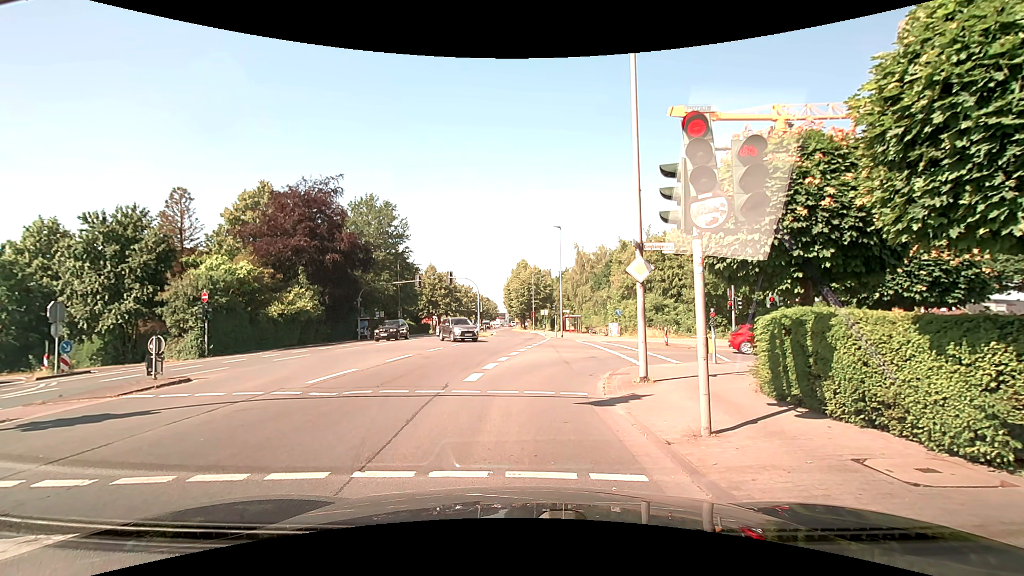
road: secondary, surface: asphalt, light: Day
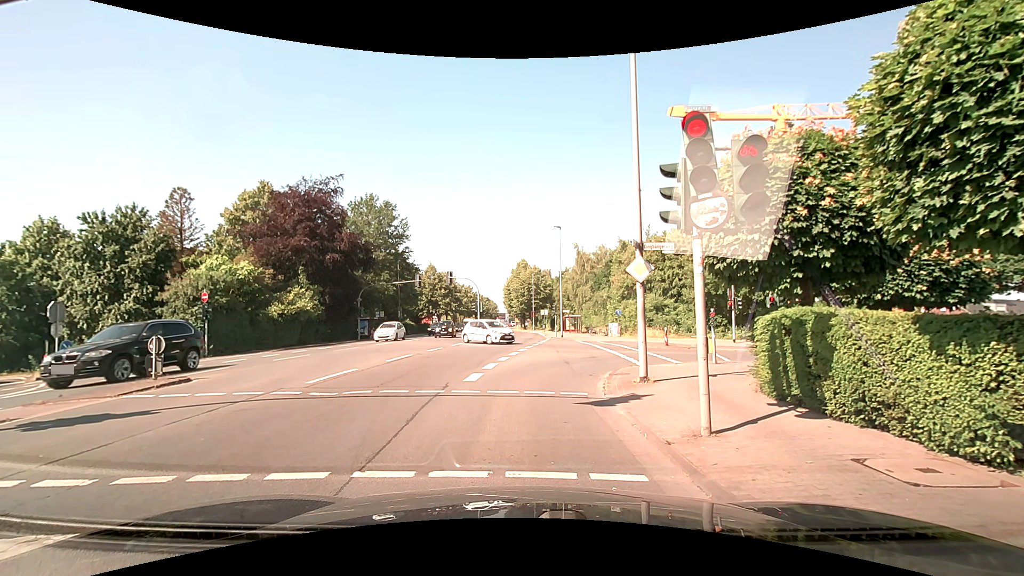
(0.0, 0.0) m; 0°
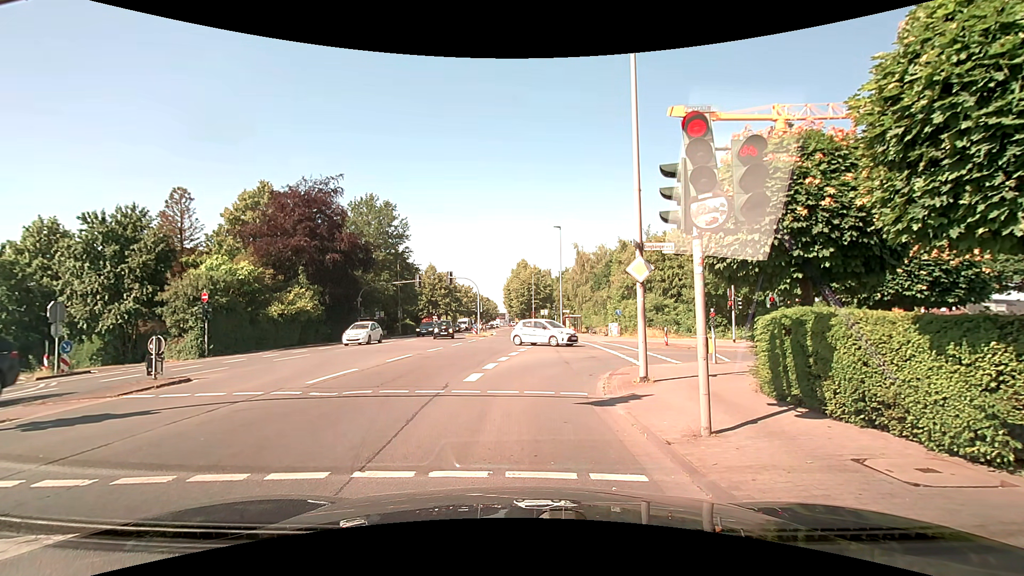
(0.0, 0.0) m; 0°
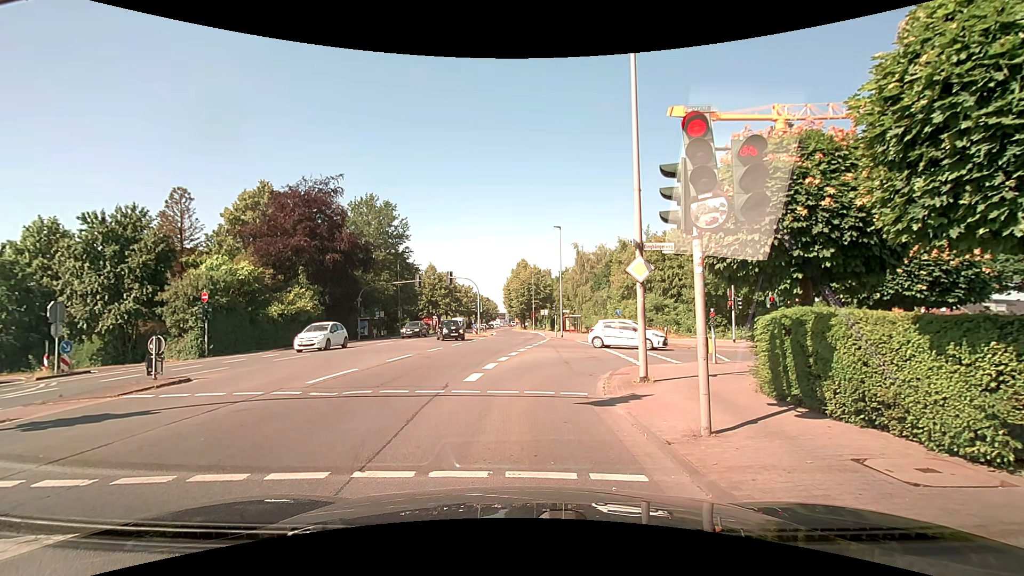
(0.0, 0.0) m; 0°
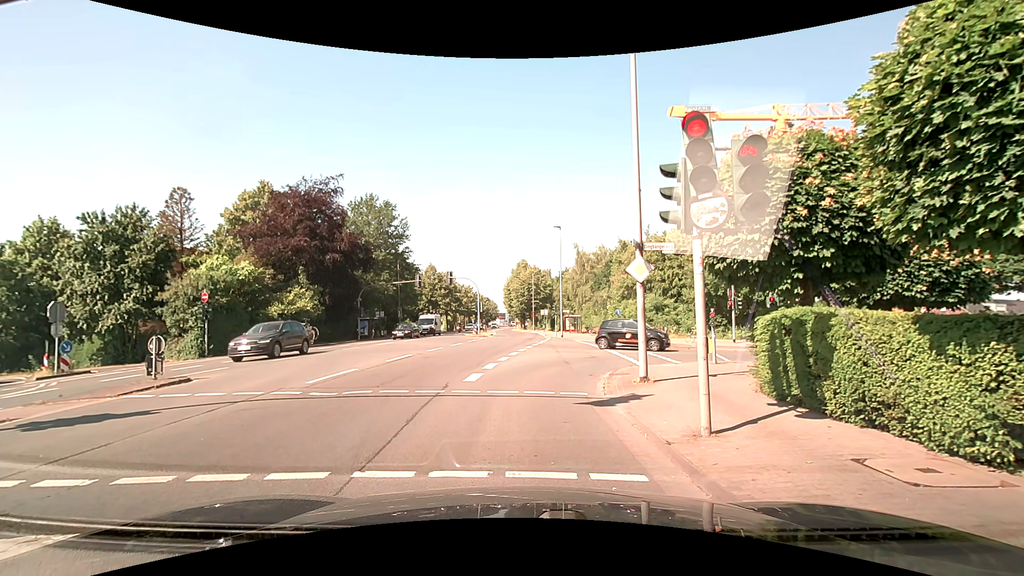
(0.0, 0.0) m; 0°
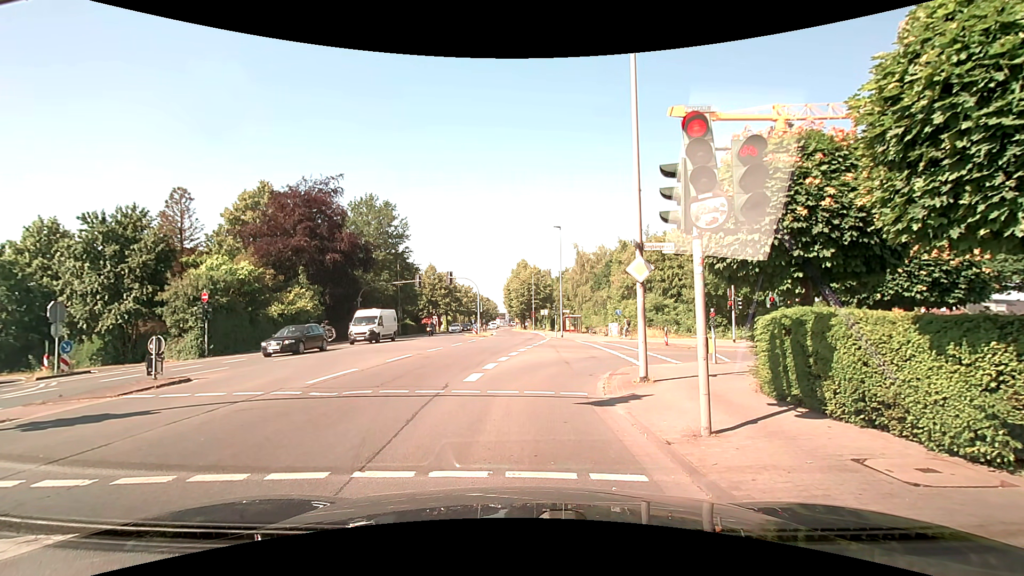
(0.0, 0.0) m; 0°
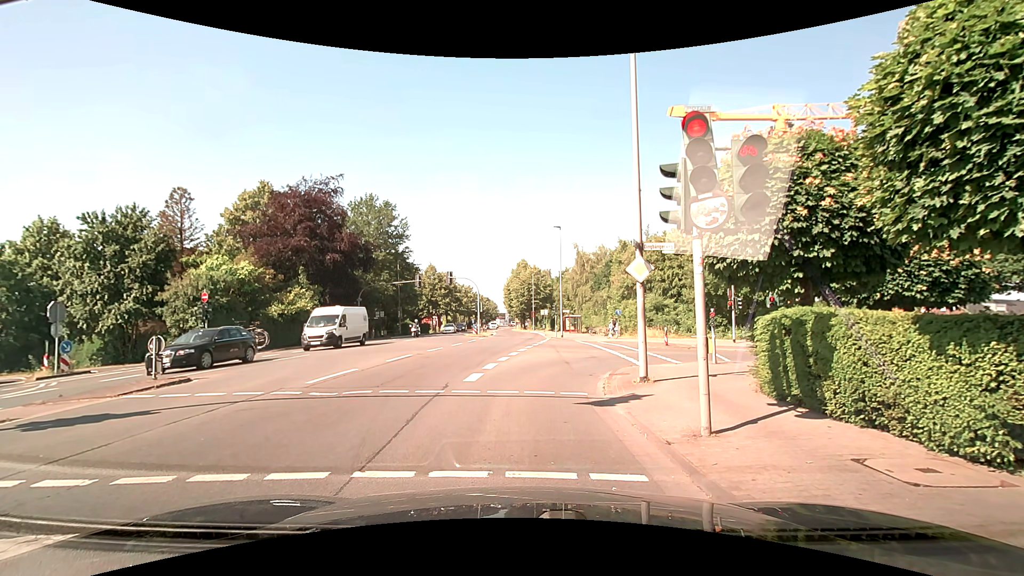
(0.0, 0.0) m; 0°
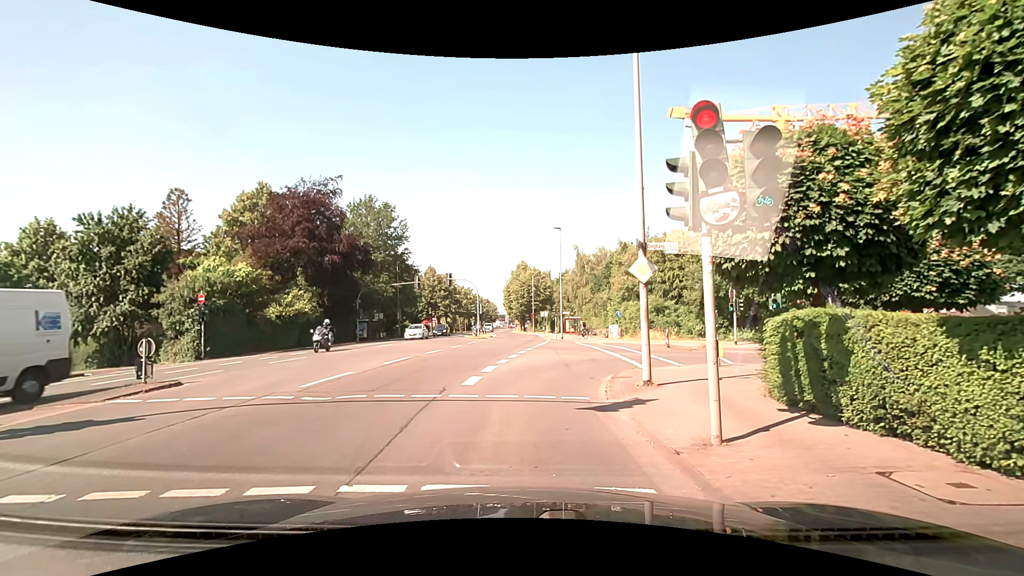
(0.0, +0.3) m; 0°
(0, +10) (+2, +20) (+10, +25) (+20, +24) (+30, +22) (+40, +20) (+50, +18) (+60, +17) (+69, +15) (+79, +13) m
